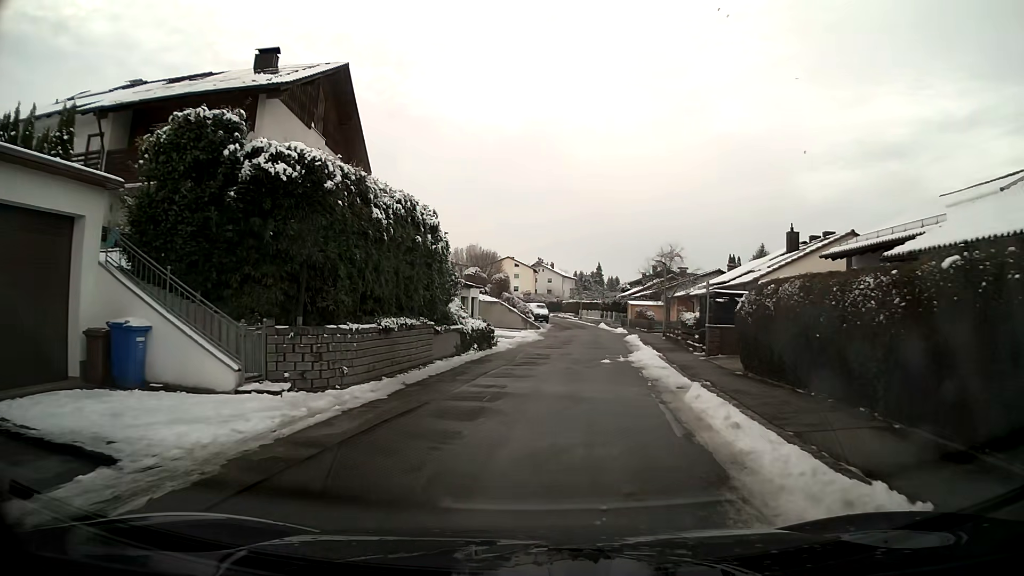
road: residential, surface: asphalt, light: Day
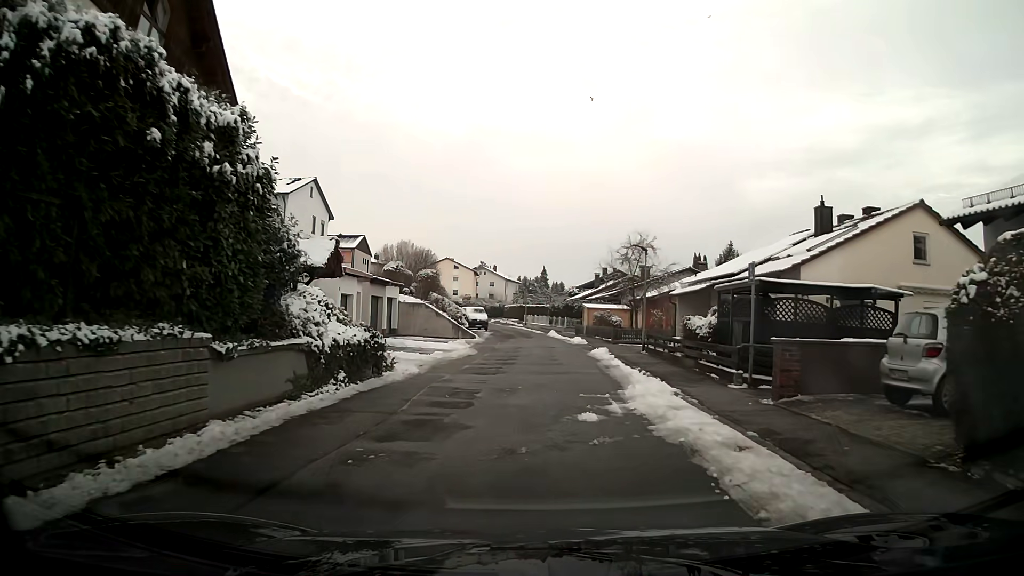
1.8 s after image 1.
(+0.4, +10.5) m; +5°
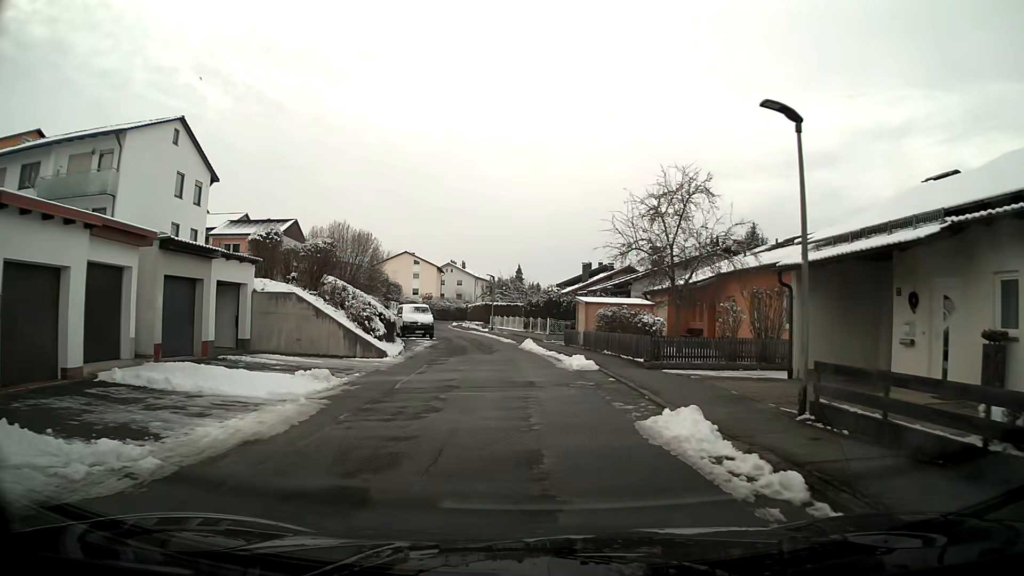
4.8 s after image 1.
(+0.3, +18.4) m; +1°
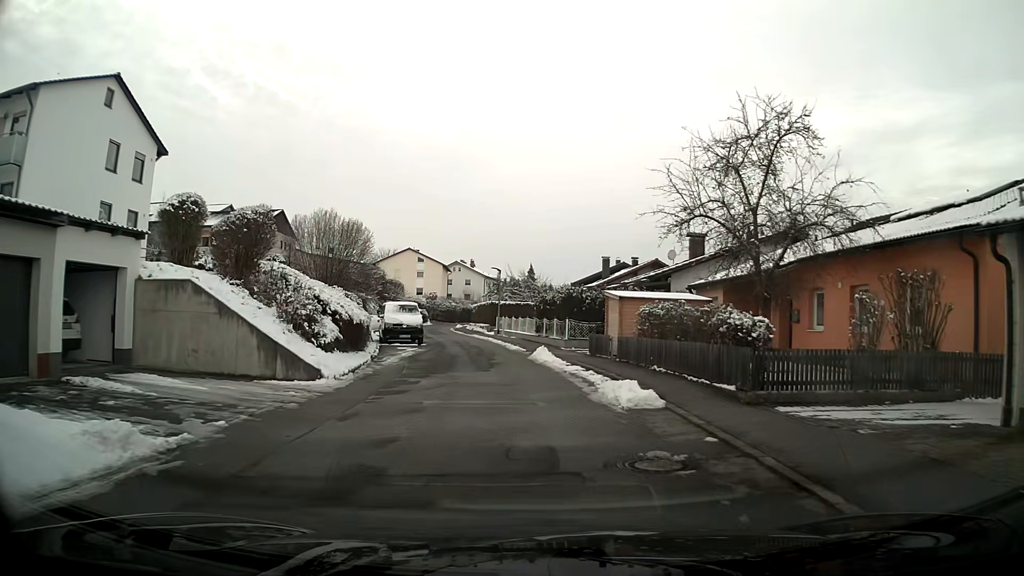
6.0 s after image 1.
(-0.1, +7.9) m; -1°
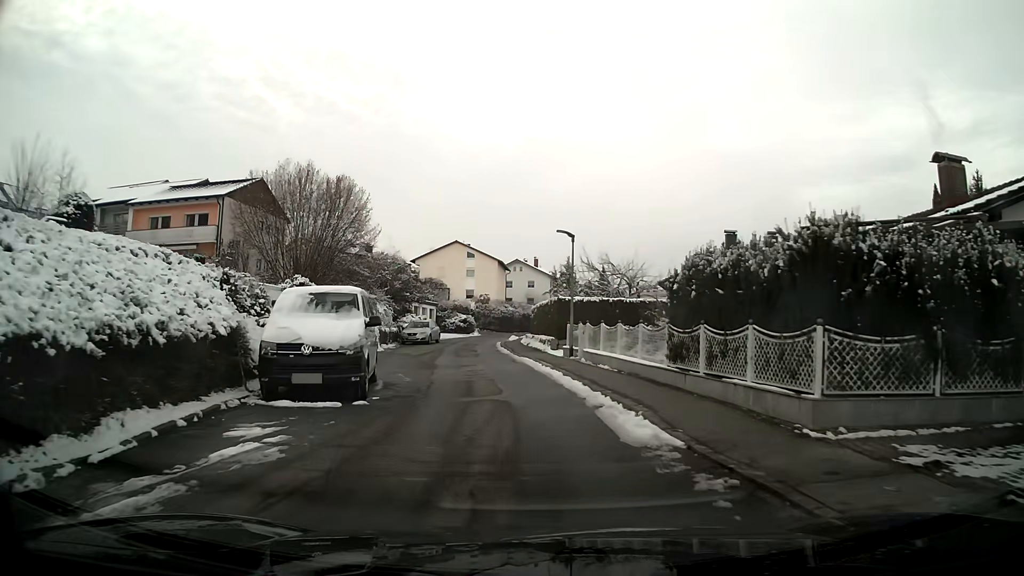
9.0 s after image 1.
(-1.1, +20.3) m; -6°
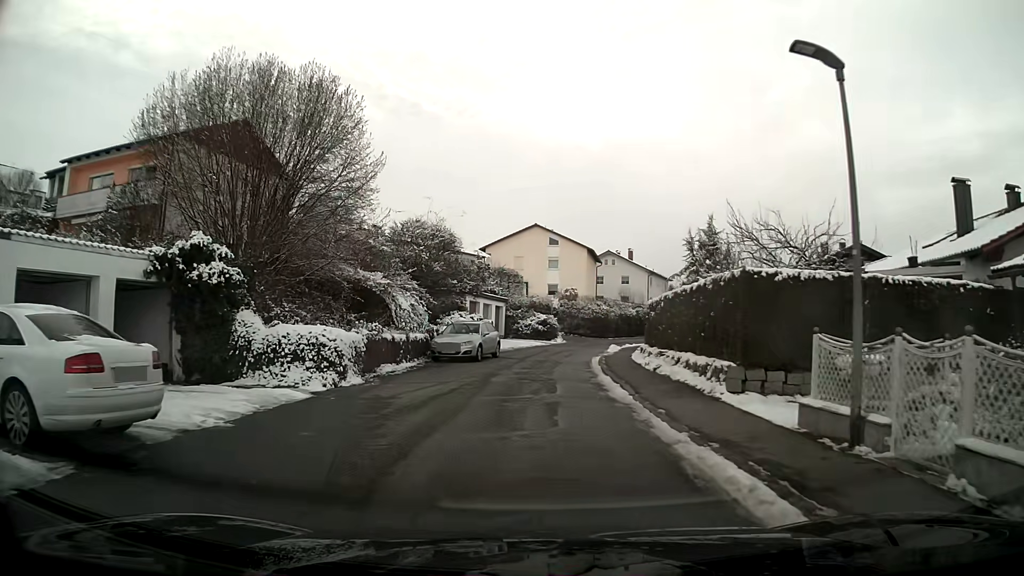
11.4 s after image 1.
(-1.0, +16.0) m; -7°
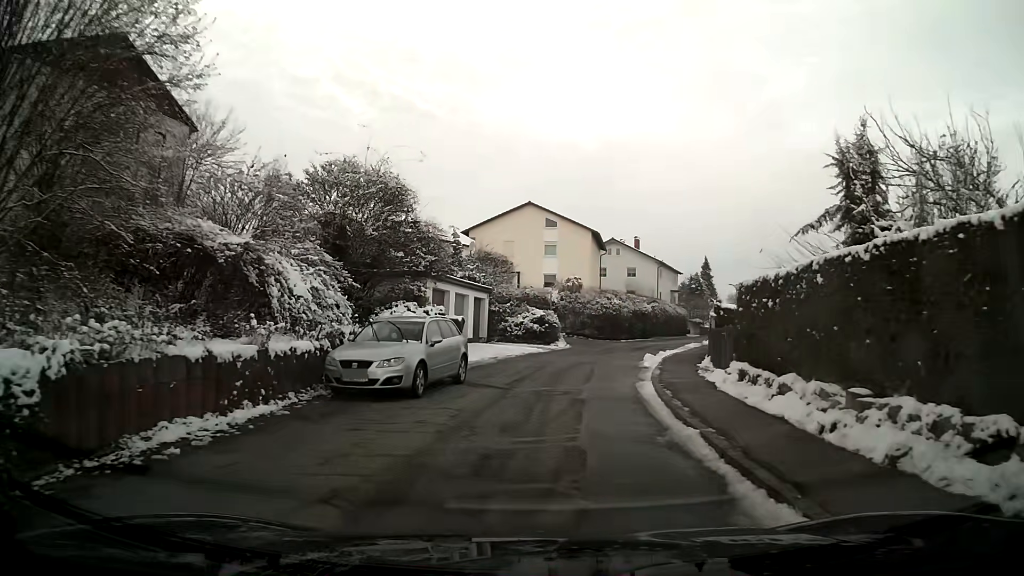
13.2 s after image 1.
(+0.1, +11.9) m; +1°
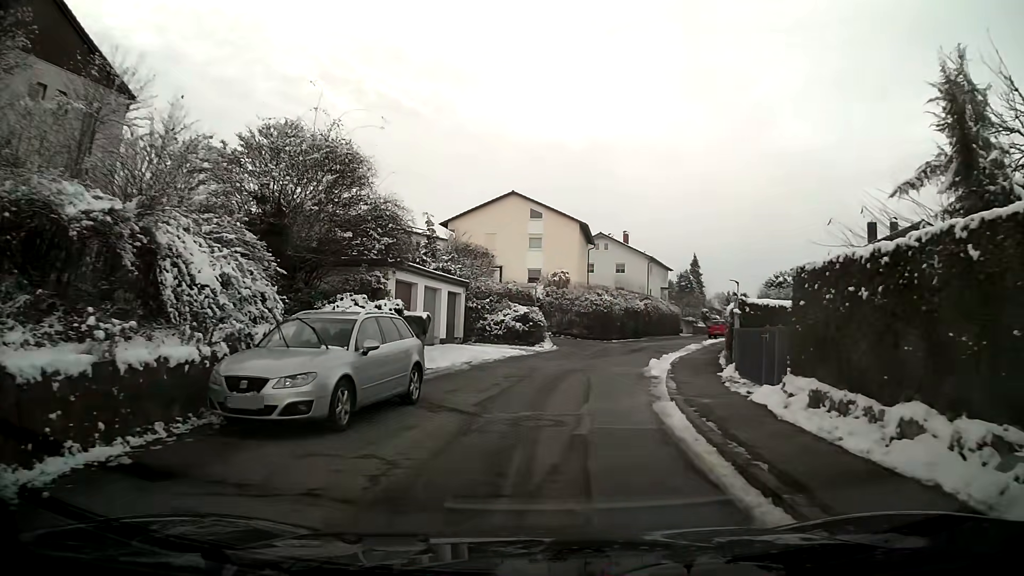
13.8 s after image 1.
(+0.1, +4.0) m; +2°
(0, +10) (+2, +20) (+4, +30) (+7, +39) (+10, +49) (+13, +58) (+17, +67) (+21, +77) (+25, +86) (+28, +95) m
